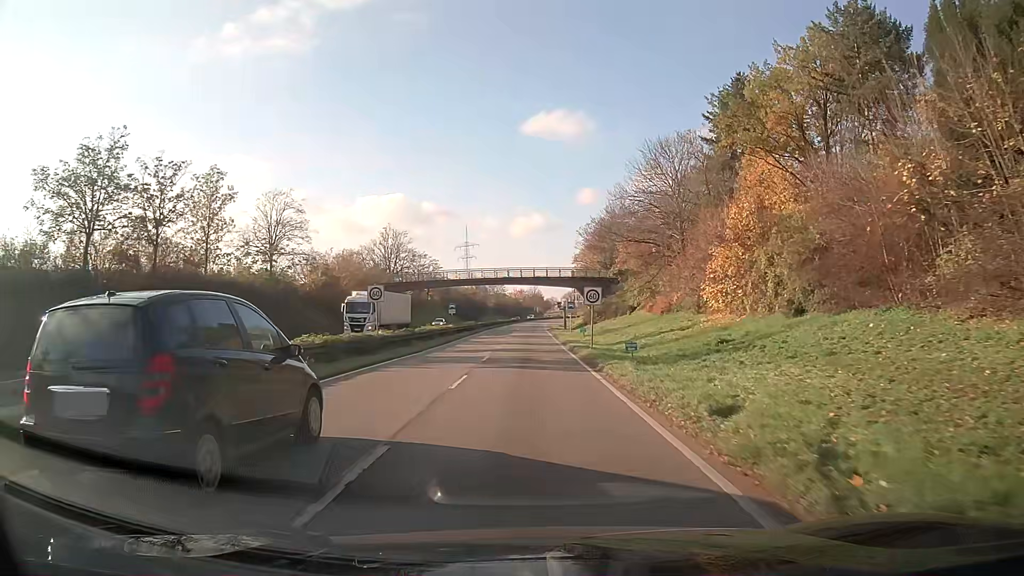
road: trunk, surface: asphalt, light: Day
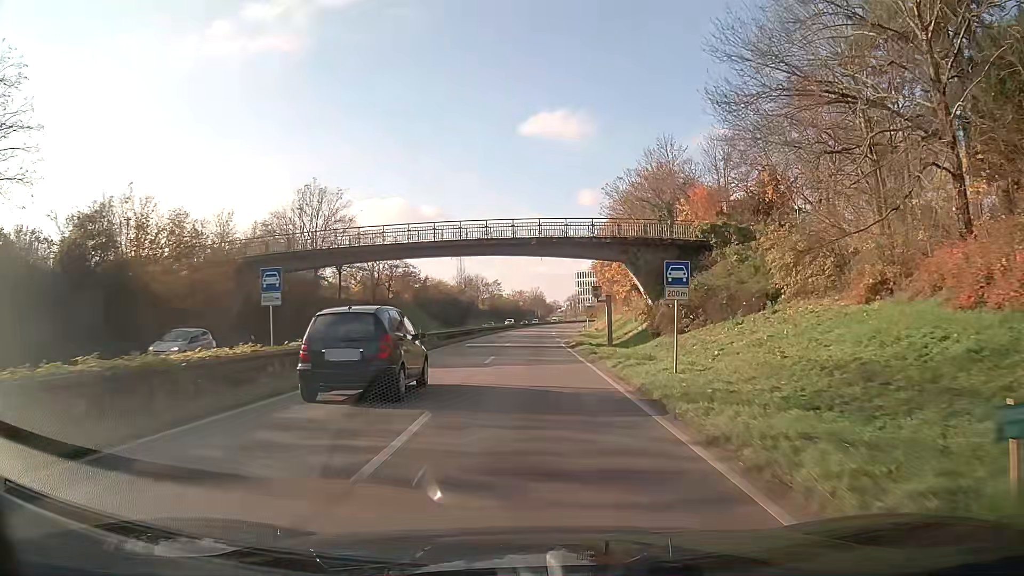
(-0.1, +40.5) m; 0°
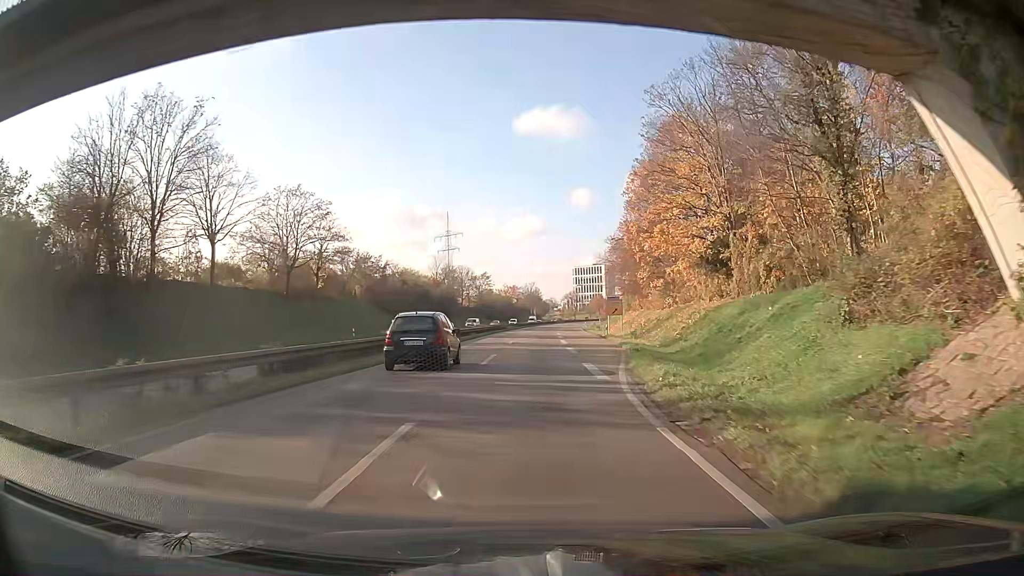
(+0.1, +32.9) m; 0°
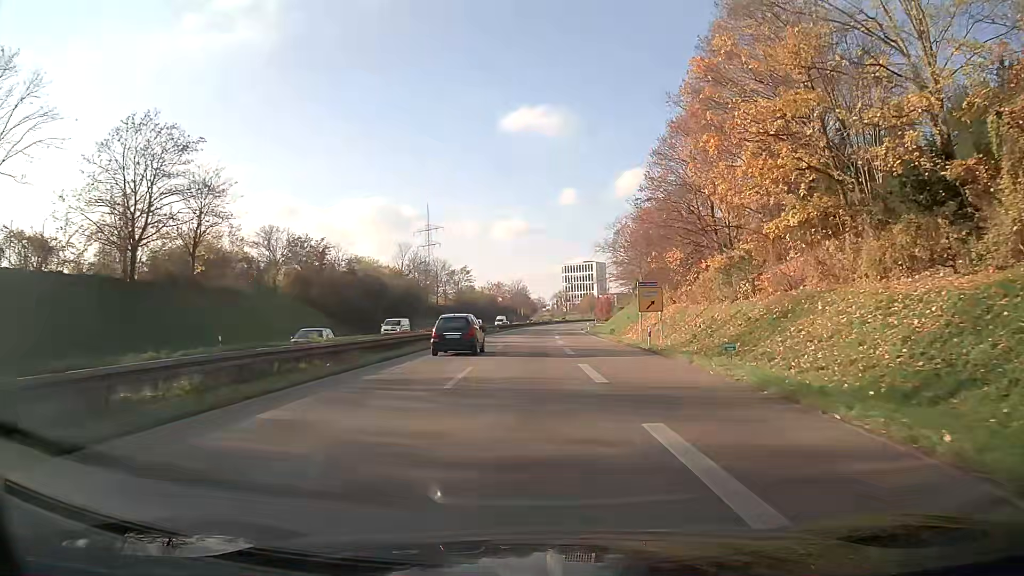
(+0.3, +25.4) m; +2°
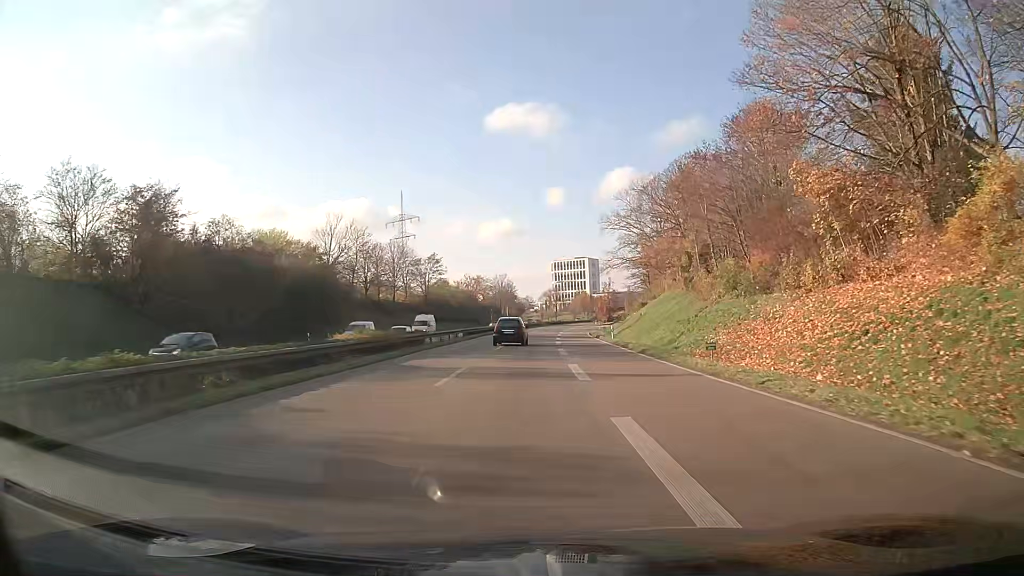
(+0.3, +35.5) m; +1°
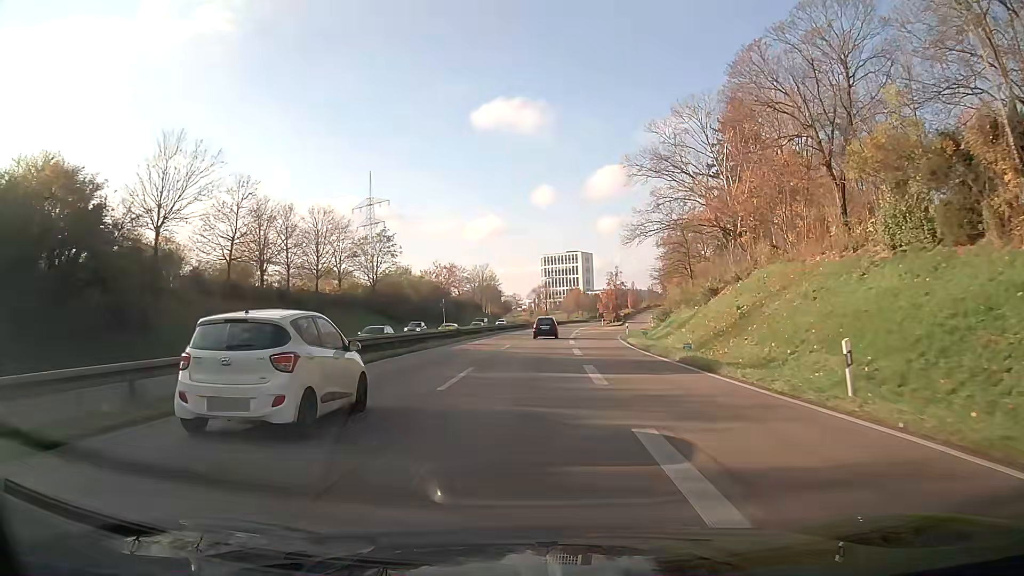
(+0.5, +37.5) m; +1°
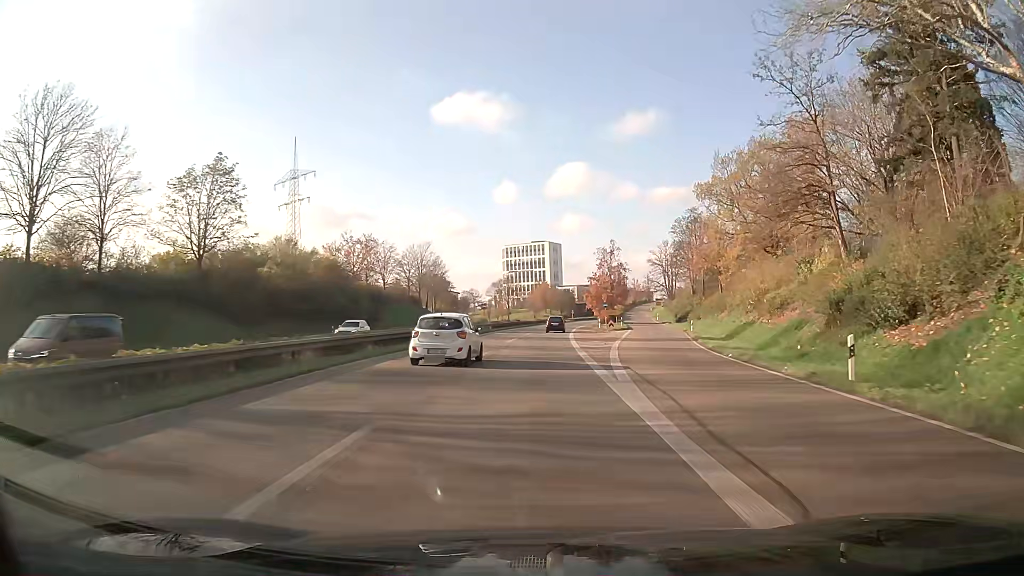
(+1.2, +46.6) m; +3°
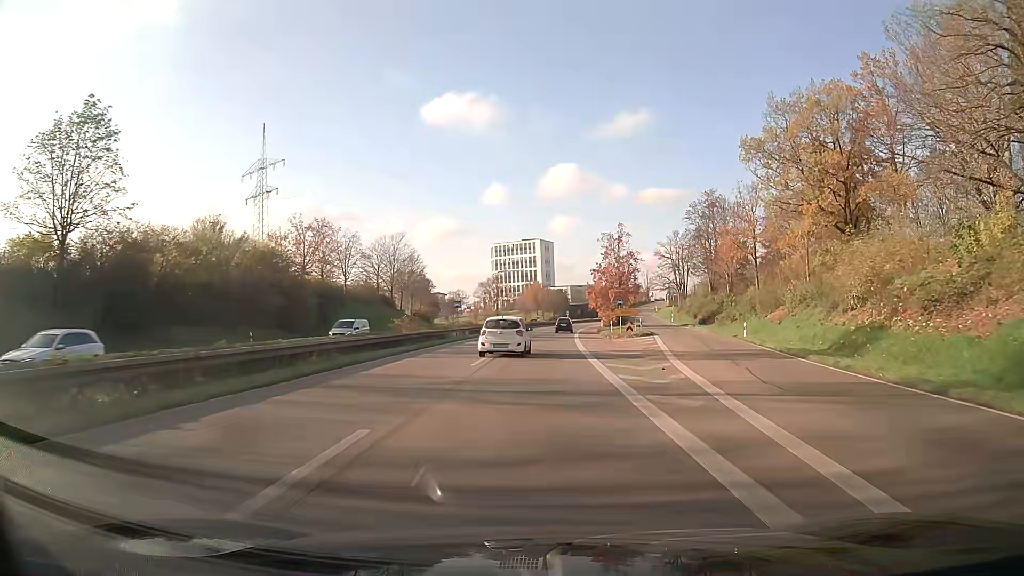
(+0.2, +18.3) m; +1°
(0, +10) (0, +20) (0, +30) (+1, +40) (+1, +50) (+2, +60) (+3, +70) (+4, +80) (+5, +90) (+6, +100) m
